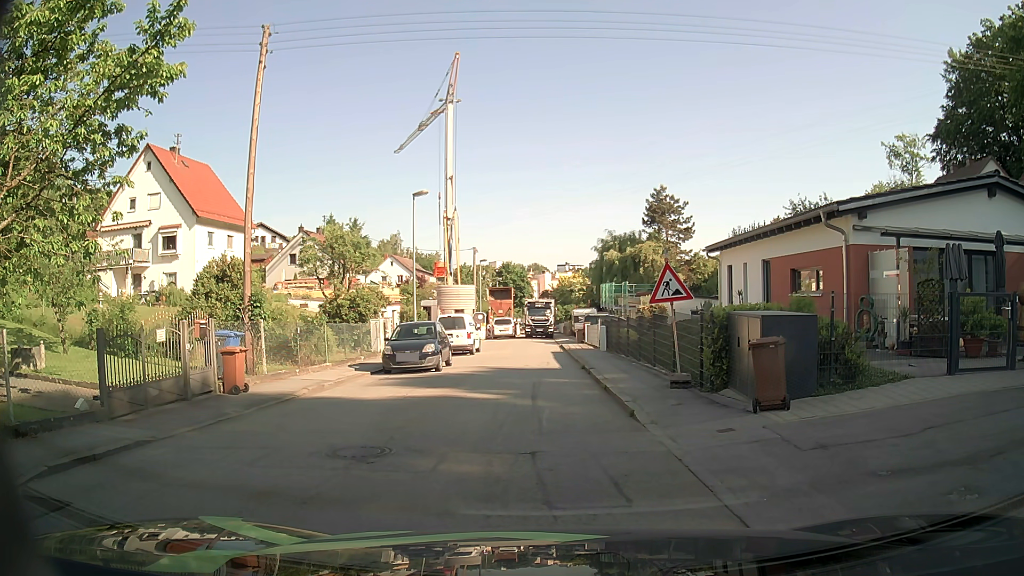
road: residential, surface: asphalt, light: Day
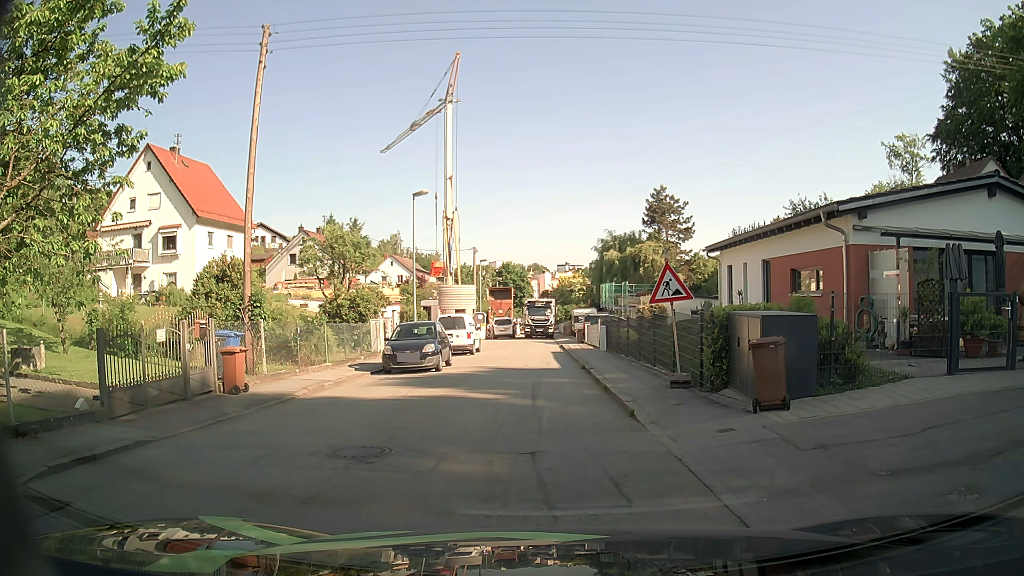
(0.0, 0.0) m; 0°
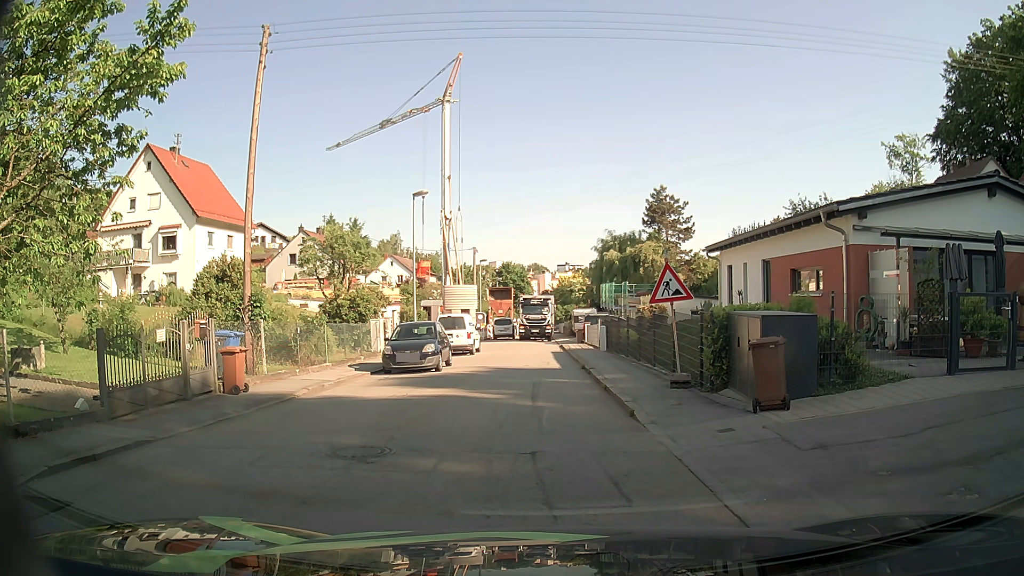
(0.0, 0.0) m; 0°
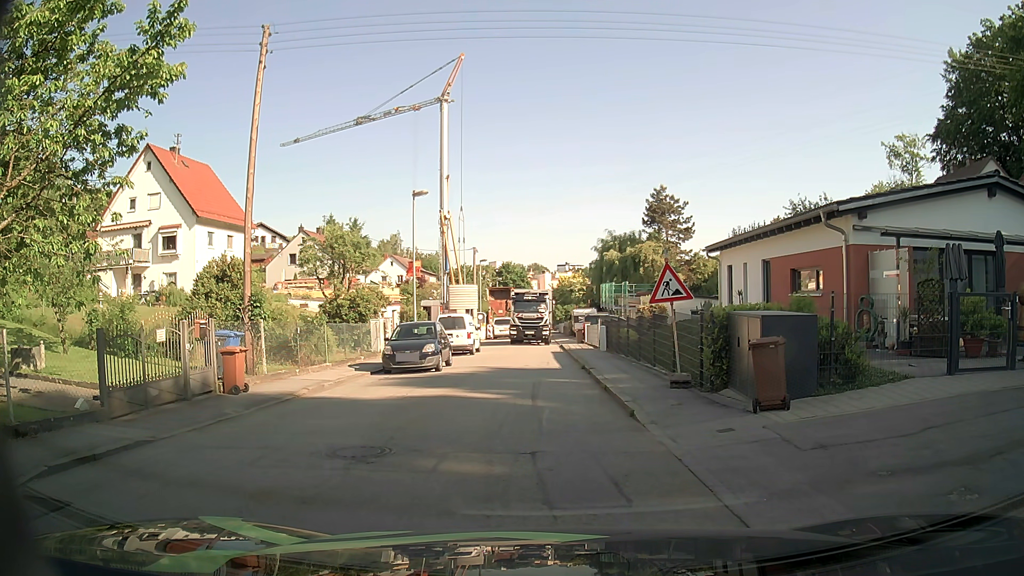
(0.0, 0.0) m; 0°
